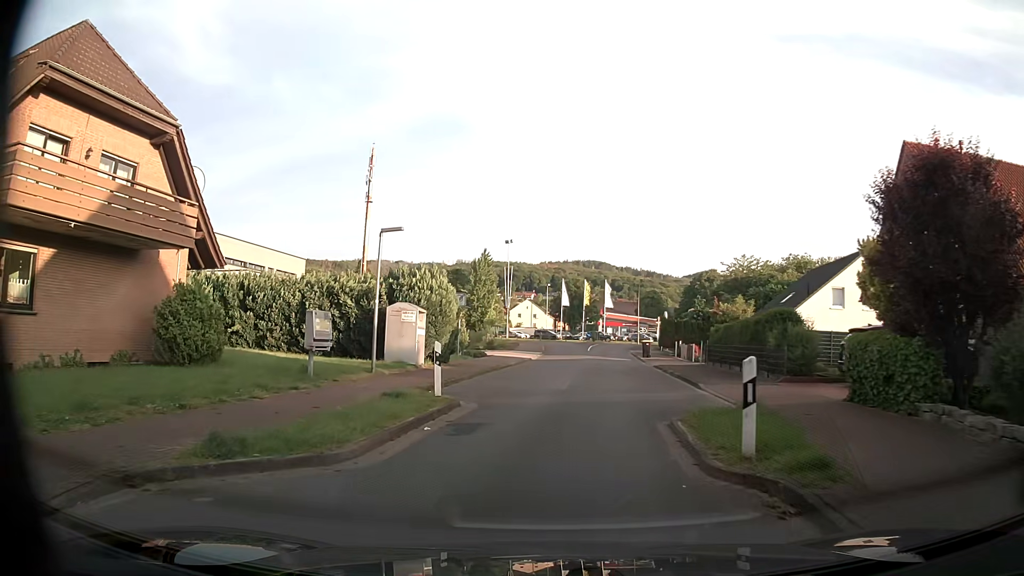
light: Day
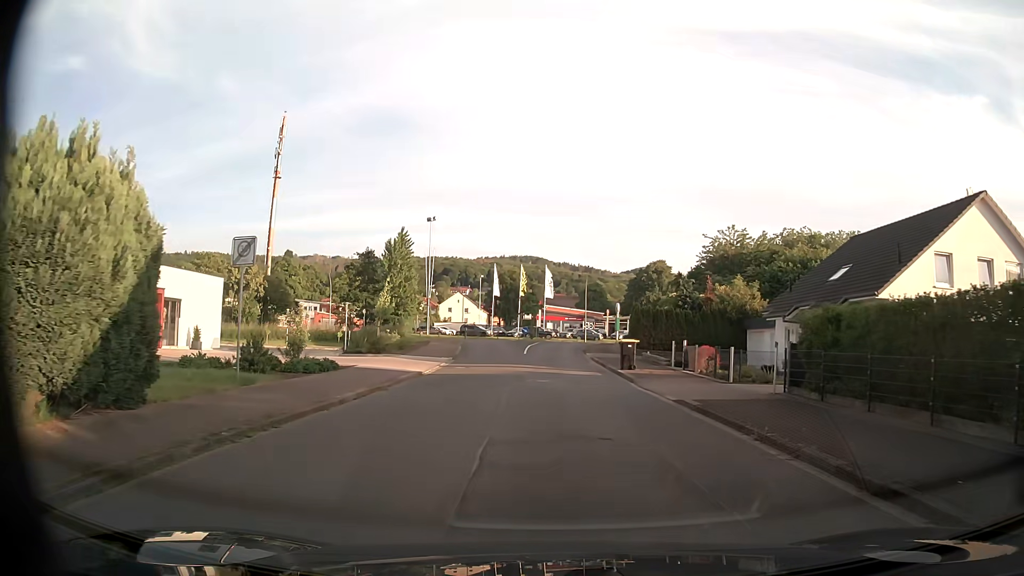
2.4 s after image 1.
(+1.1, +18.7) m; +5°
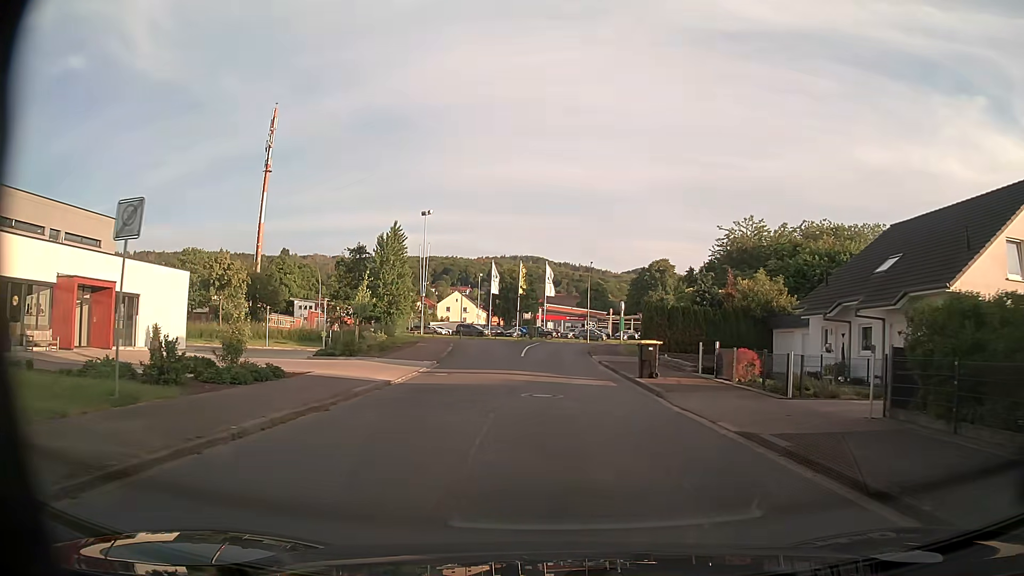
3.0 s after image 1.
(0.0, +4.8) m; 0°
